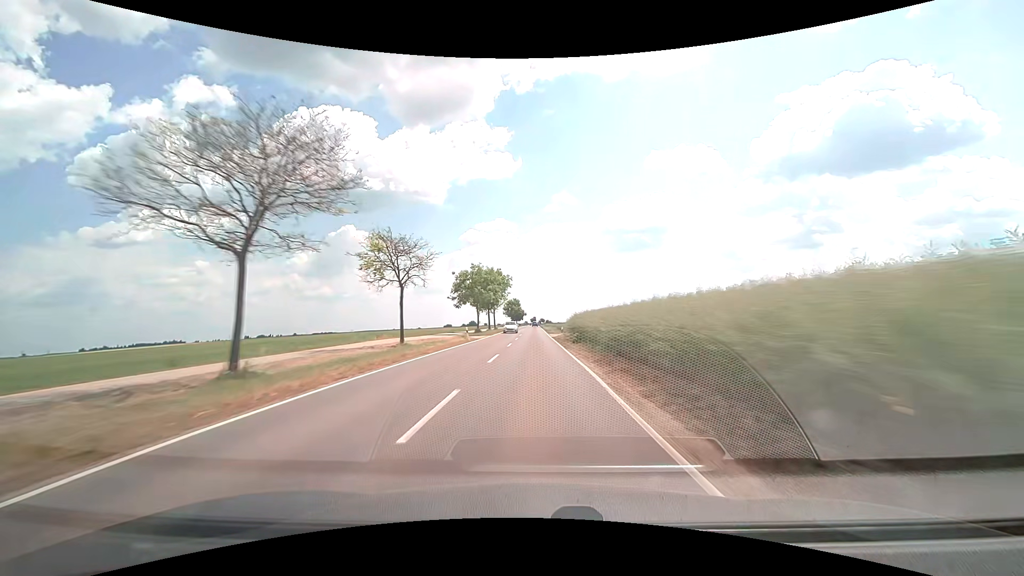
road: secondary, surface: asphalt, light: Day
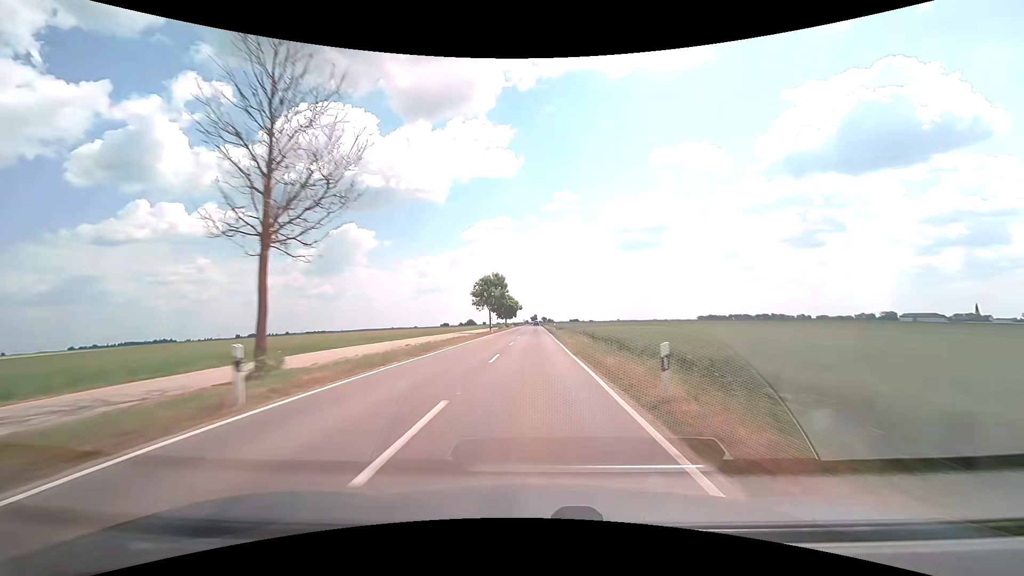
(-0.2, +80.1) m; 0°
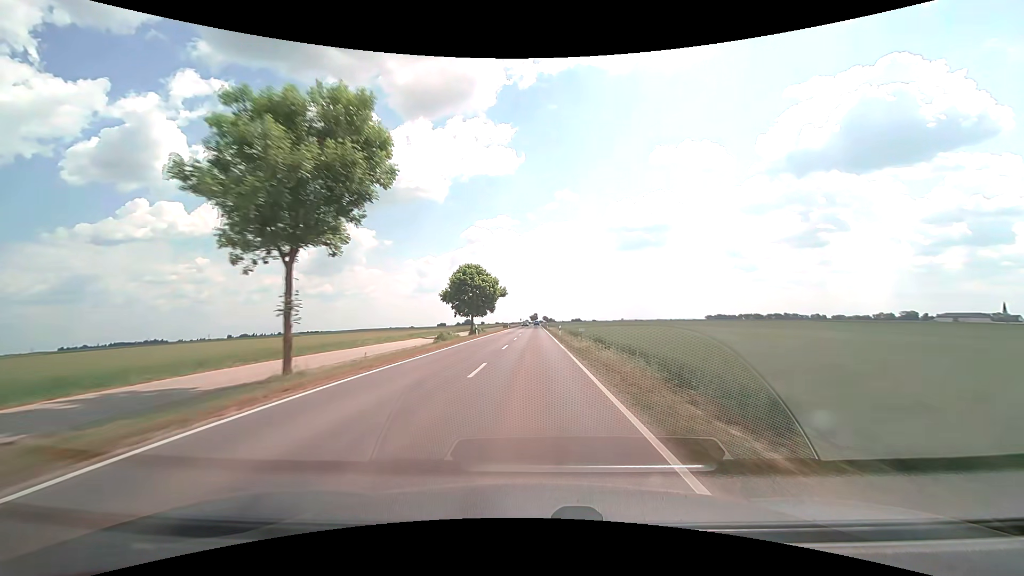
(+0.1, +64.0) m; 0°
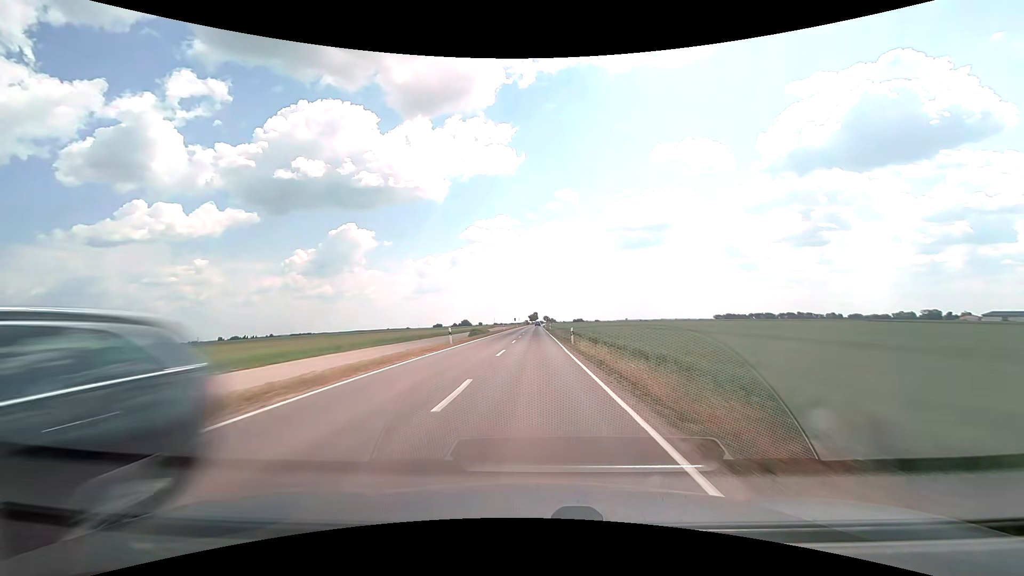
(0.0, +64.0) m; 0°
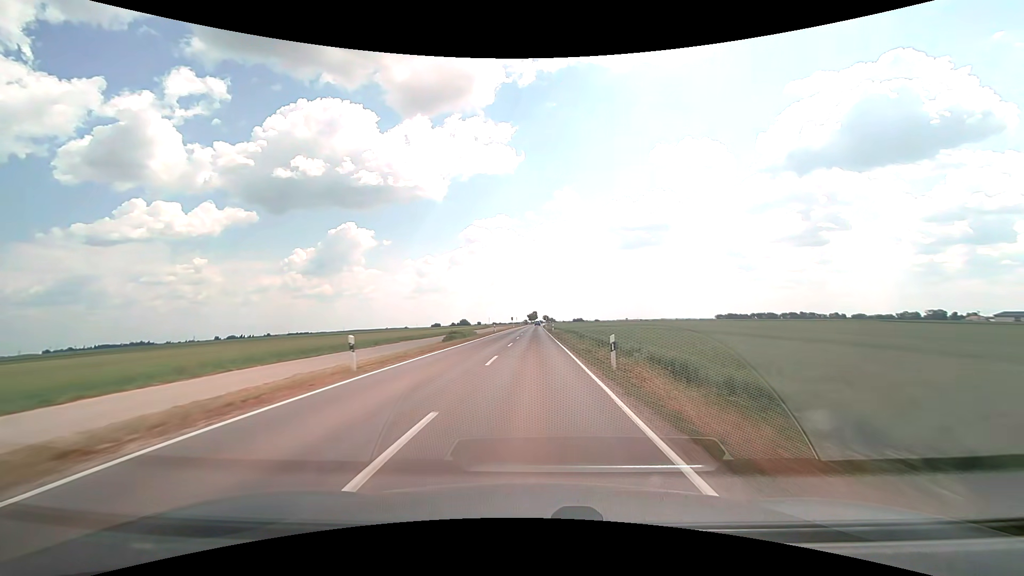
(0.0, +16.1) m; 0°
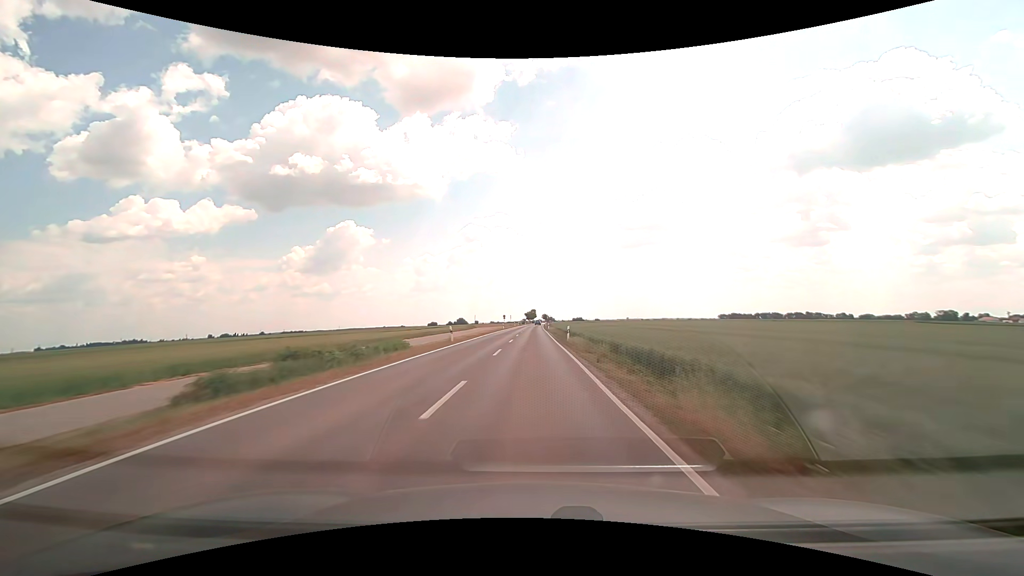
(+0.1, +32.2) m; 0°
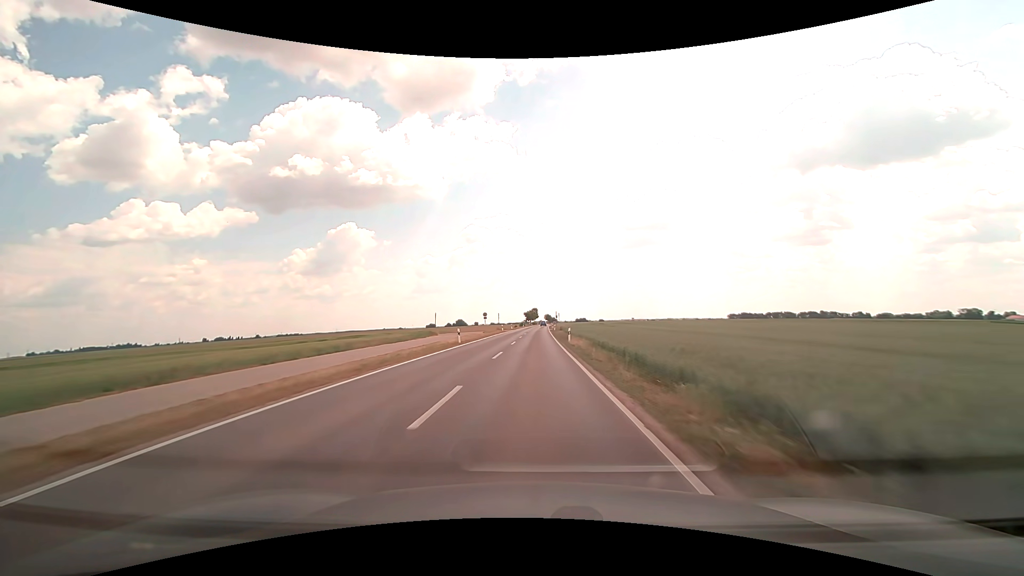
(0.0, +48.3) m; 0°
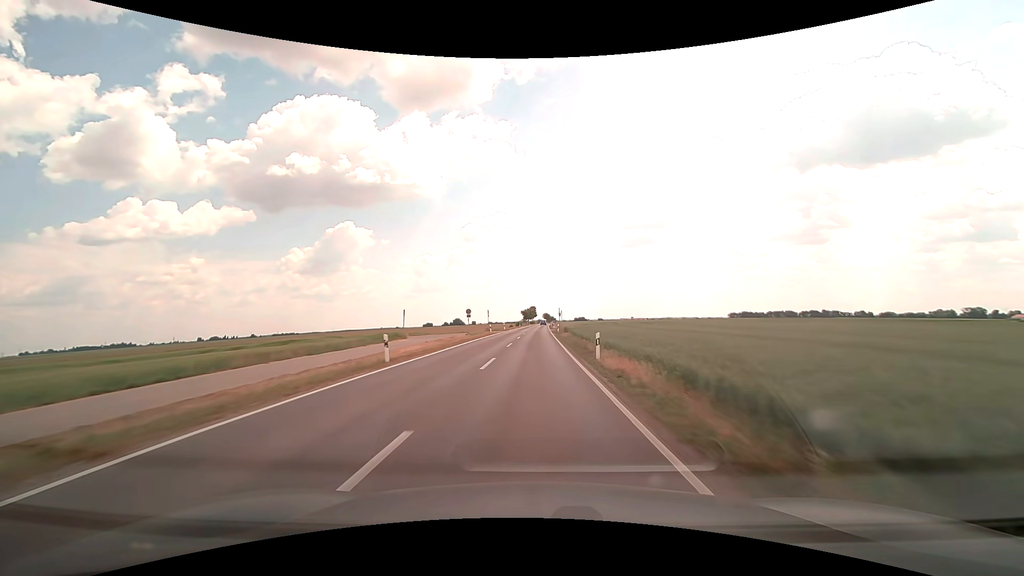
(0.0, +16.1) m; 0°
(0, +10) (0, +20) (0, +30) (0, +40) (0, +50) (0, +60) (+1, +70) (+1, +80) (+1, +90) (+1, +100) m
